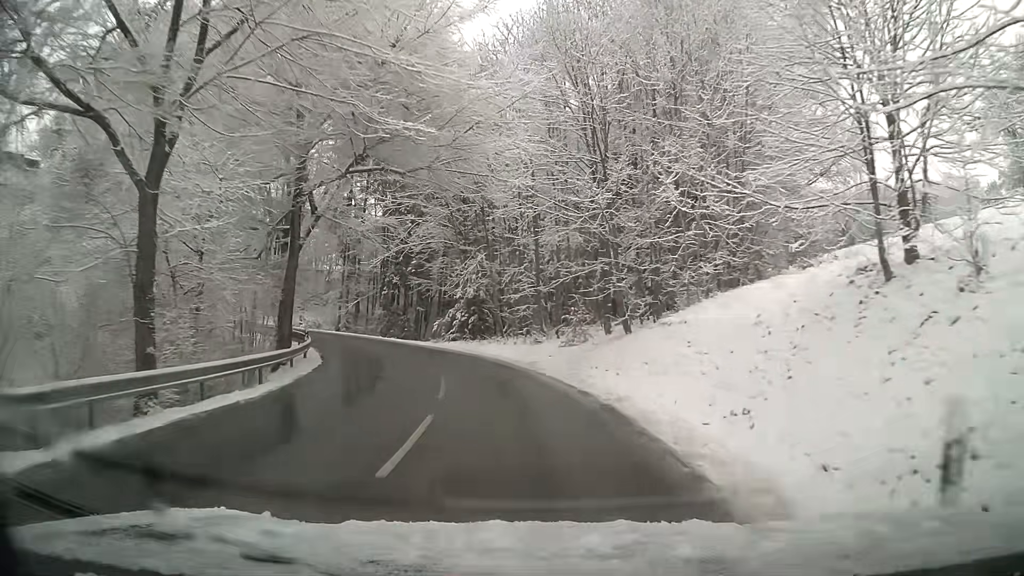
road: tertiary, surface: asphalt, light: Day
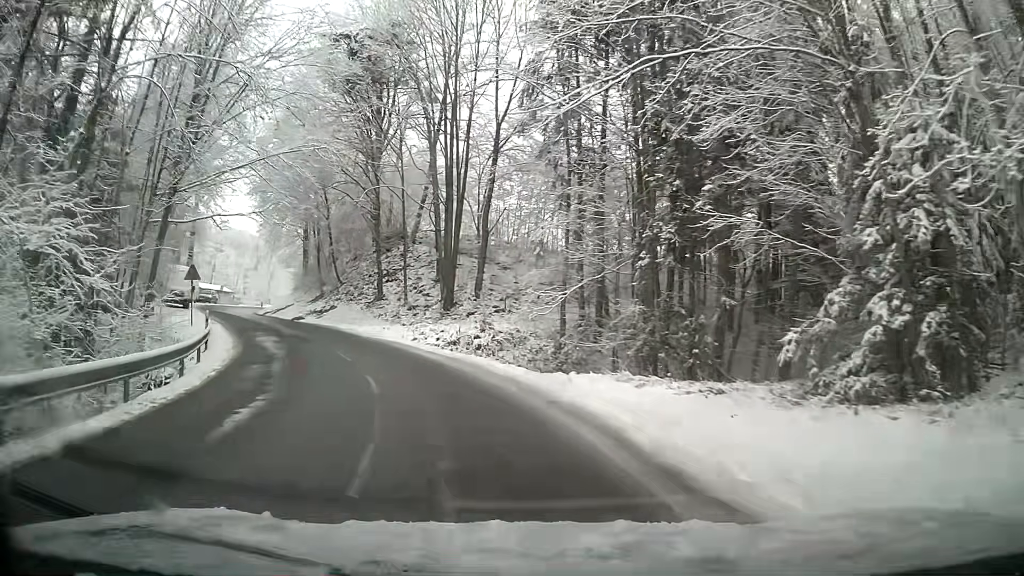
(-6.1, +31.5) m; -29°
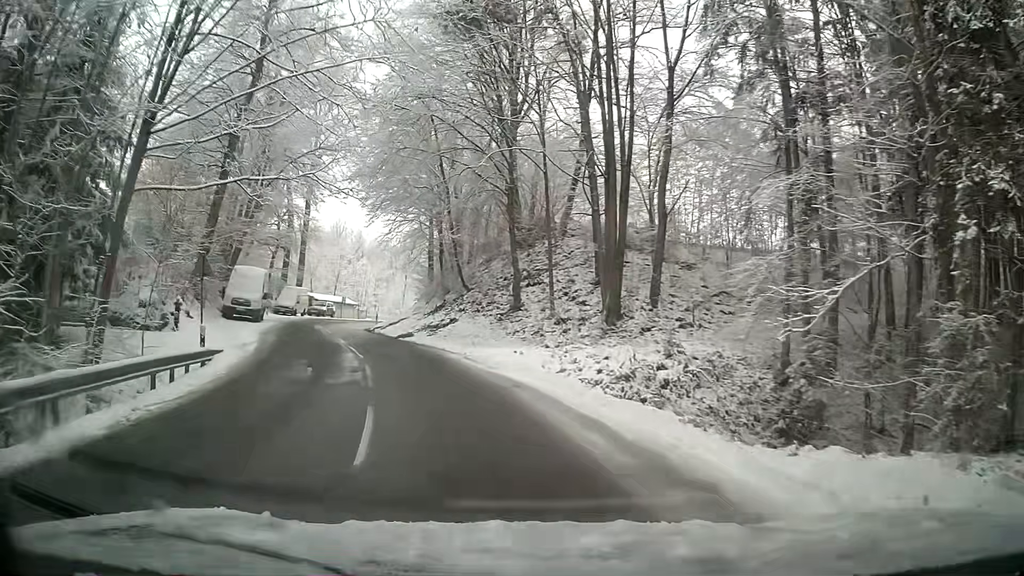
(-1.2, +11.5) m; -10°
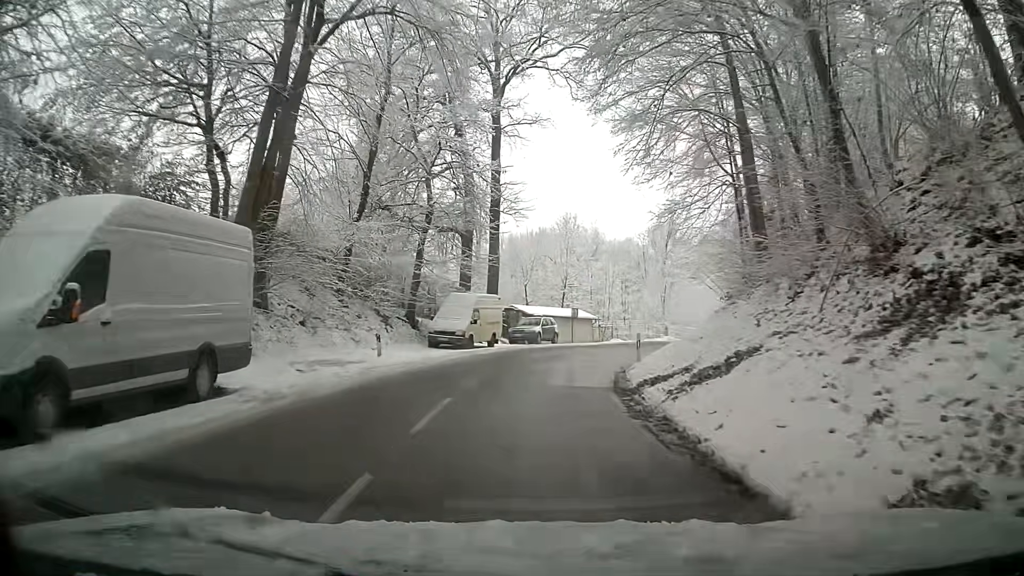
(-5.9, +28.6) m; -17°
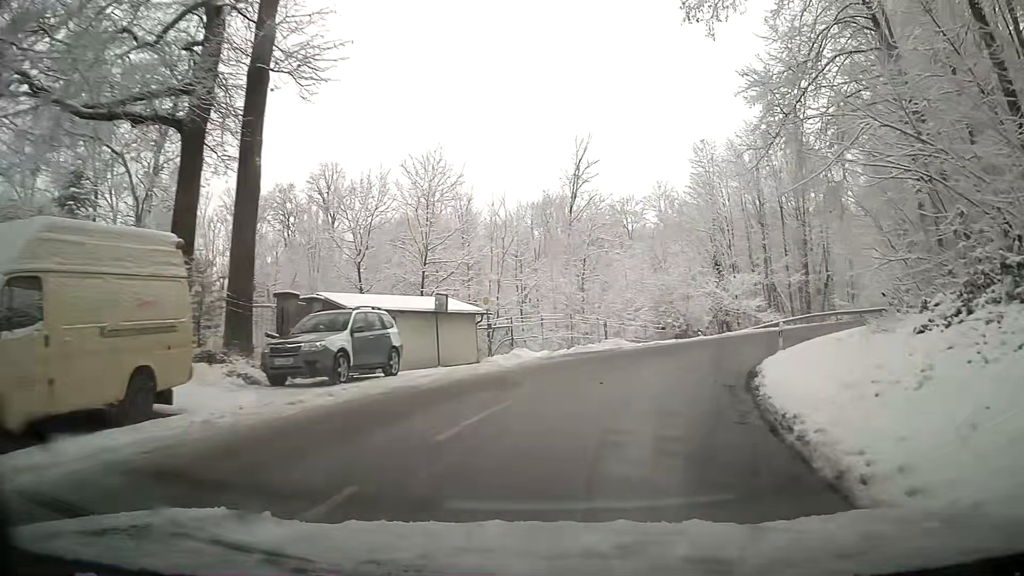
(+1.7, +24.8) m; +13°
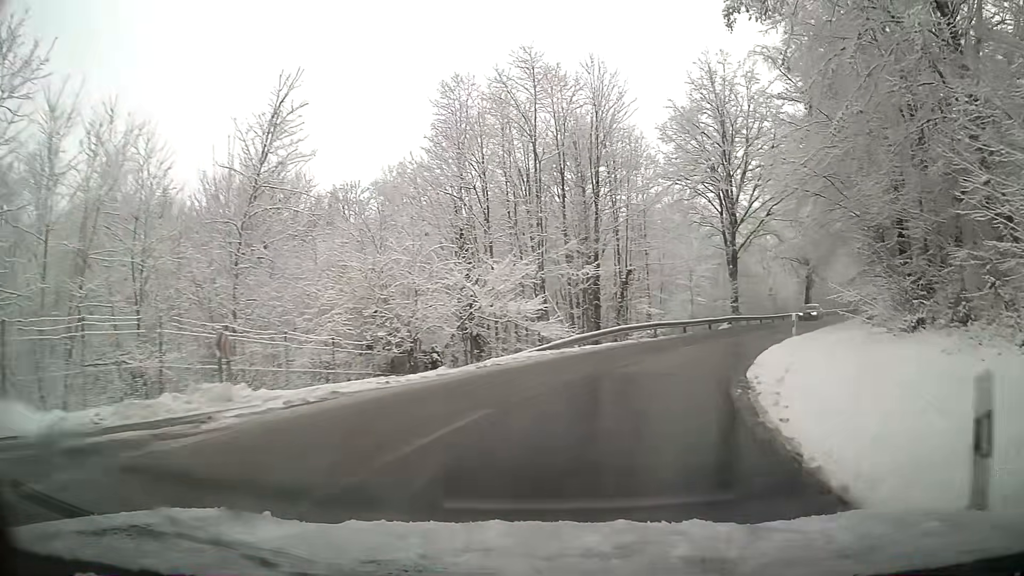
(+3.8, +18.6) m; +24°
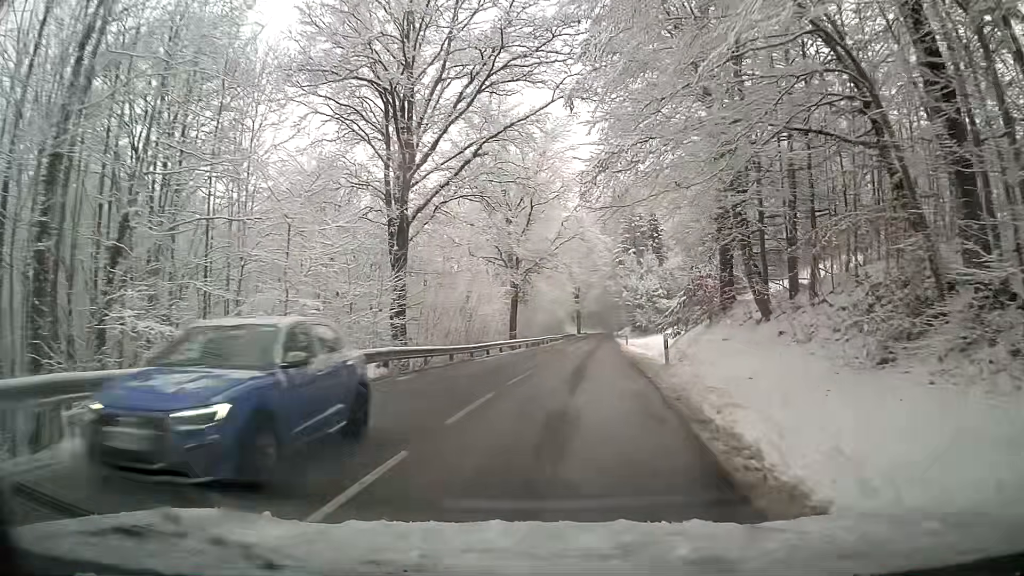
(+6.9, +25.6) m; +25°
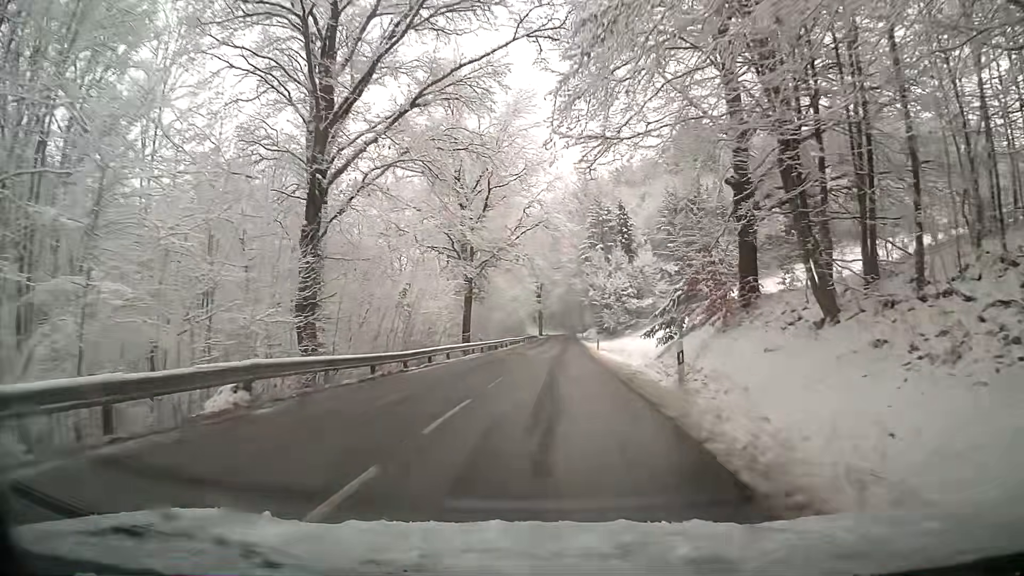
(+0.2, +6.9) m; +3°
(0, +10) (+1, +20) (+1, +30) (+2, +40) (+2, +50) (+3, +60) (+3, +70) (+4, +80) (+4, +90) (+4, +100) m
